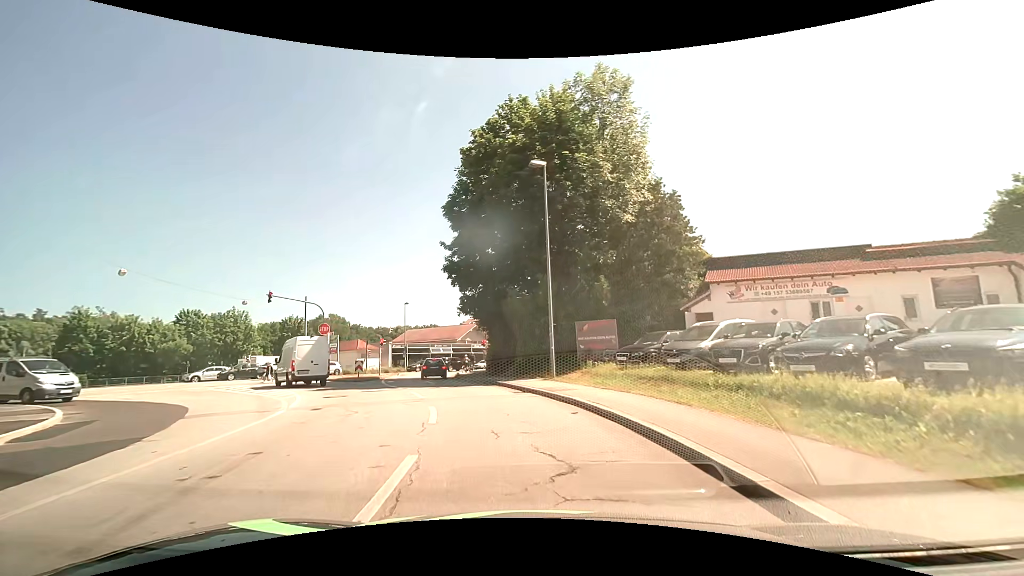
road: tertiary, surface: asphalt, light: Day
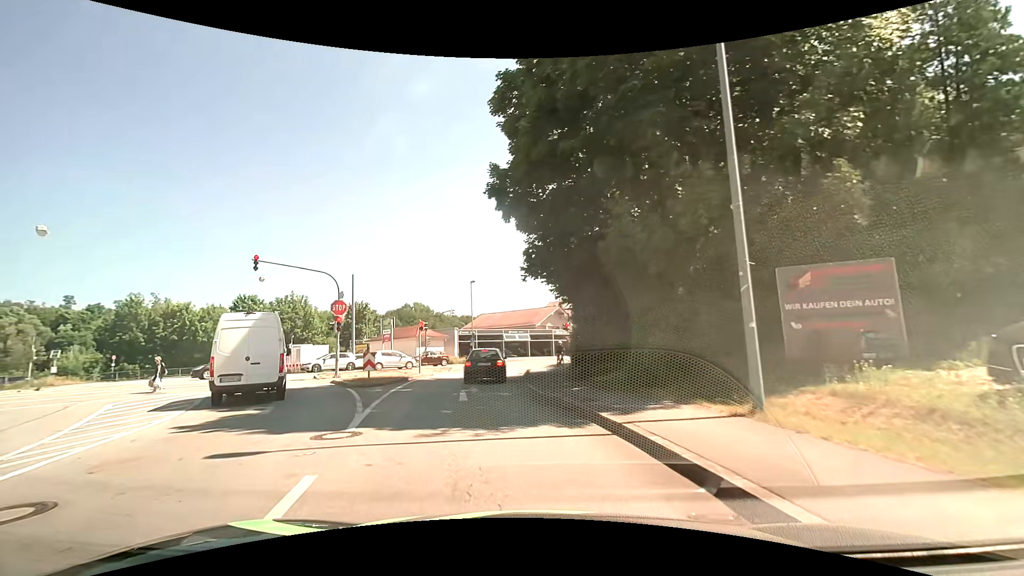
(-0.8, +13.5) m; -9°
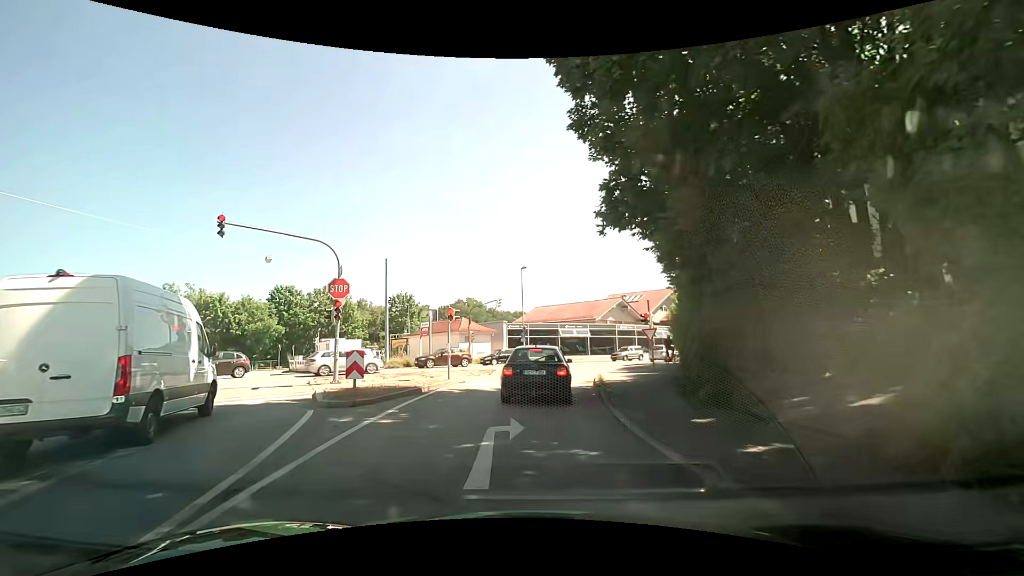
(-0.5, +8.1) m; -7°
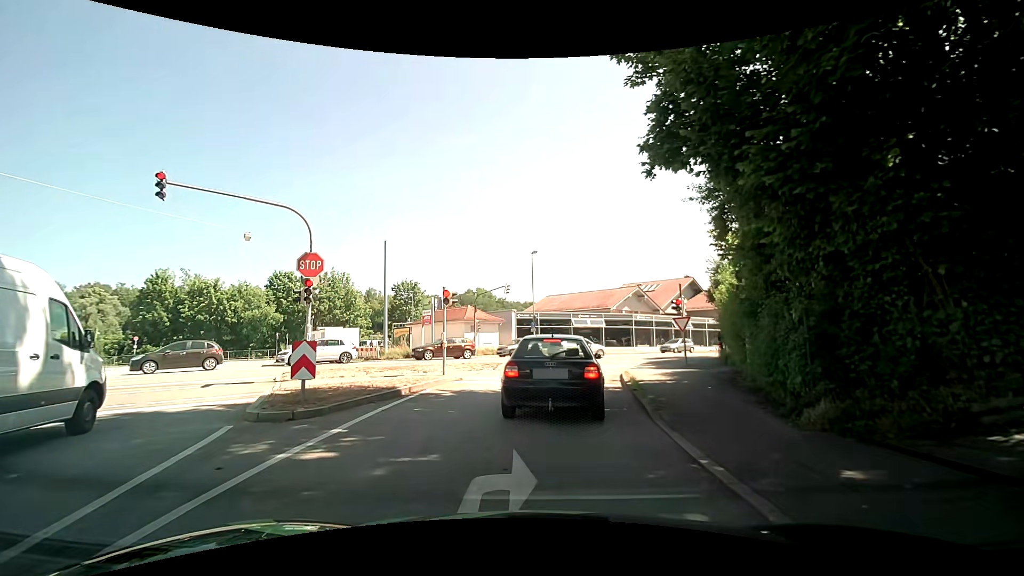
(0.0, +3.6) m; 0°
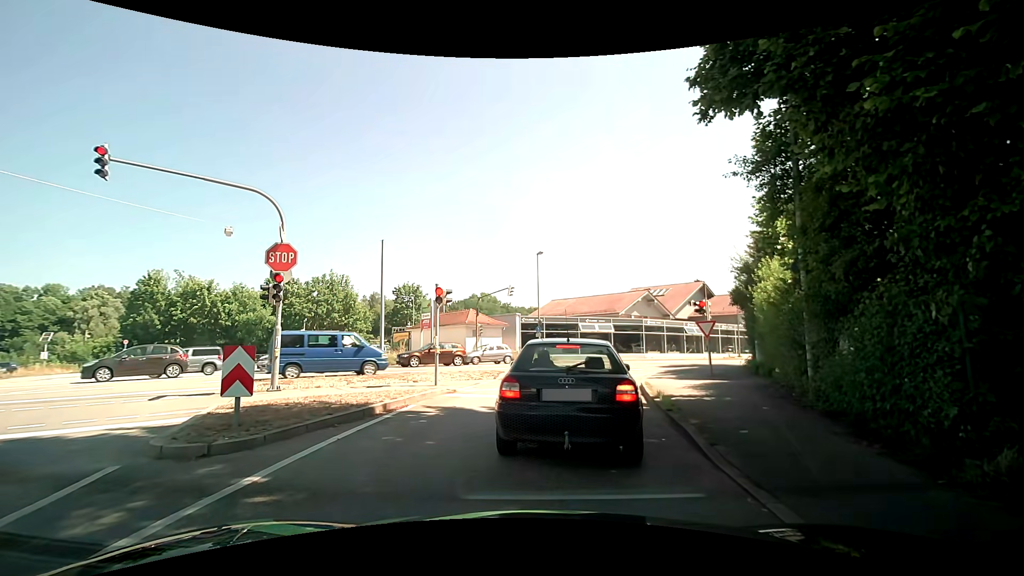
(0.0, +2.3) m; 0°
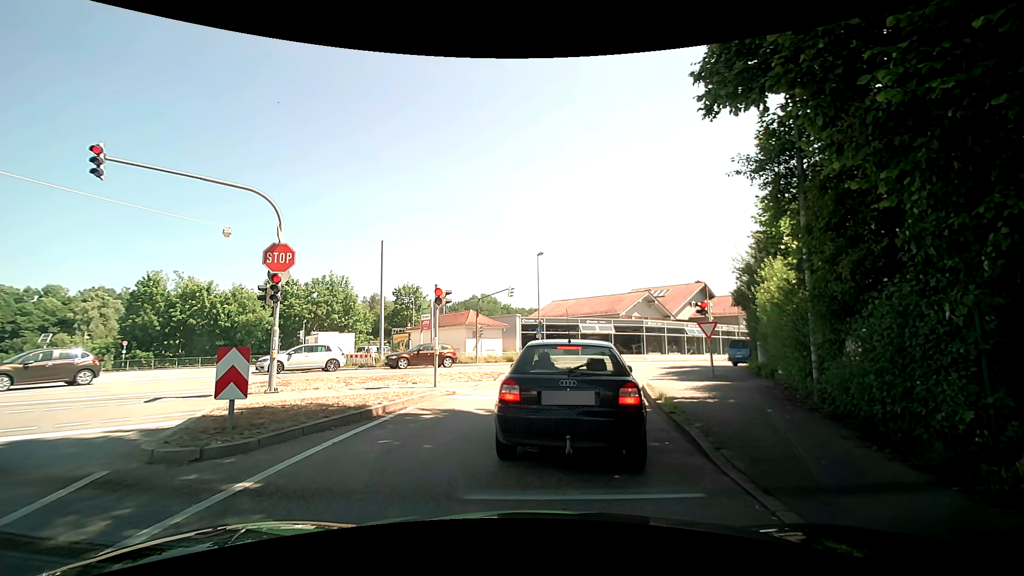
(0.0, +0.3) m; 0°
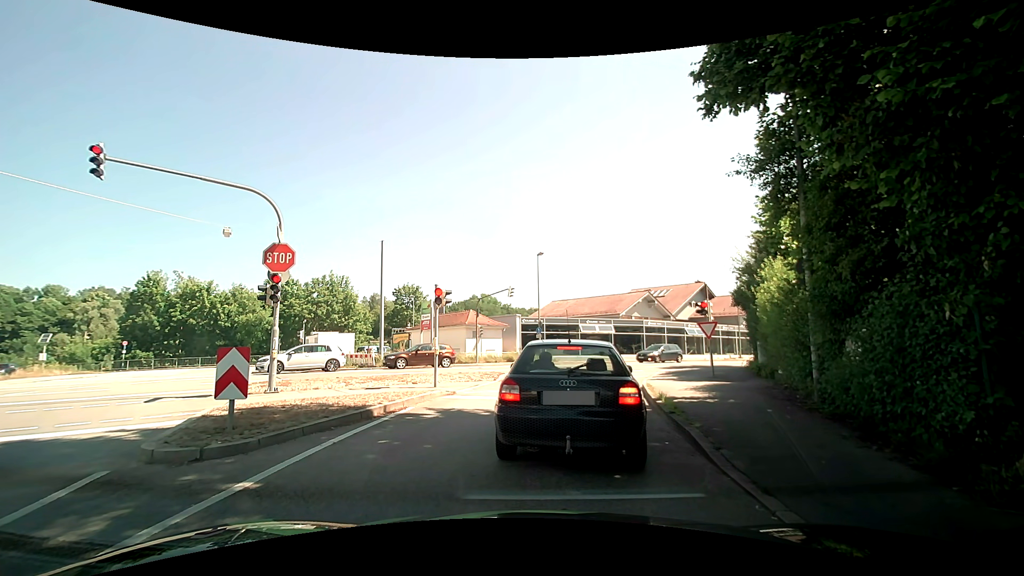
(0.0, 0.0) m; 0°
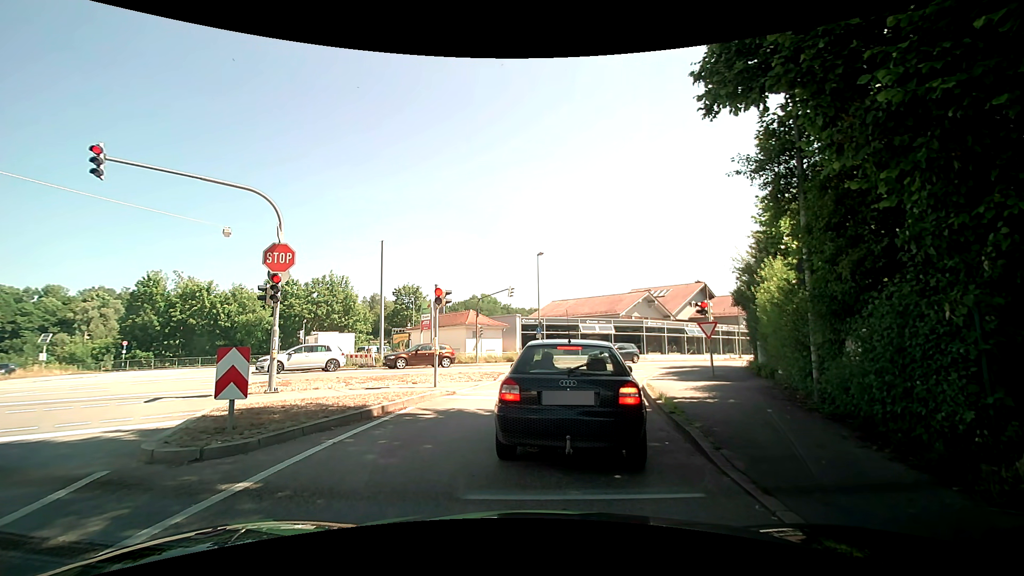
(0.0, 0.0) m; 0°
